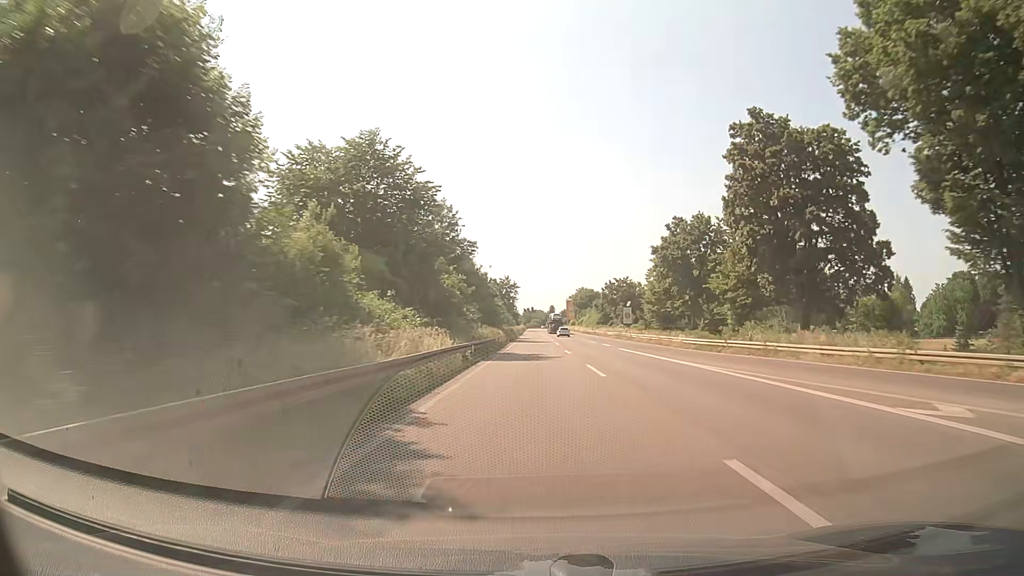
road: trunk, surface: asphalt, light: Day
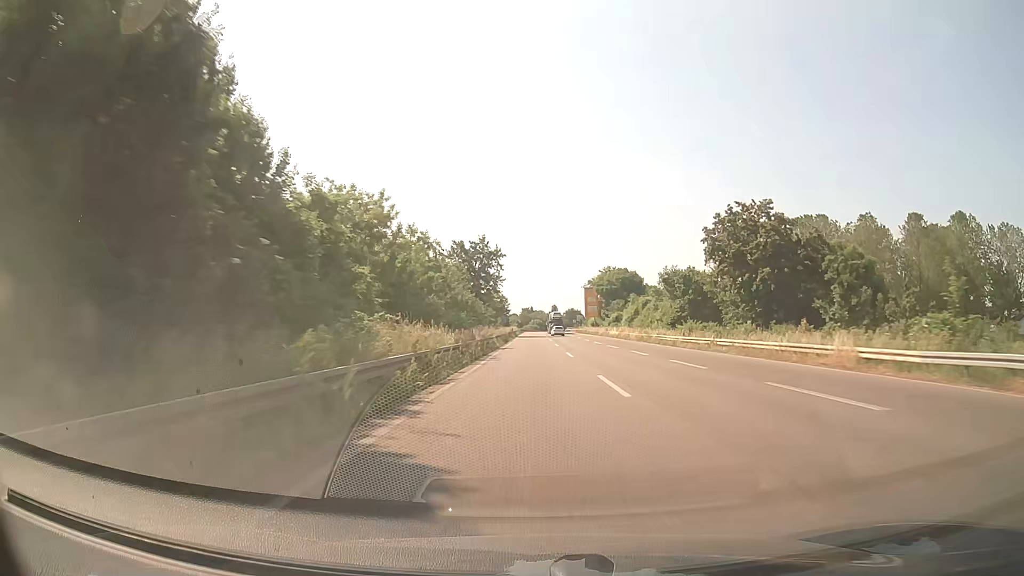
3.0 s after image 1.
(+0.3, +79.4) m; 0°
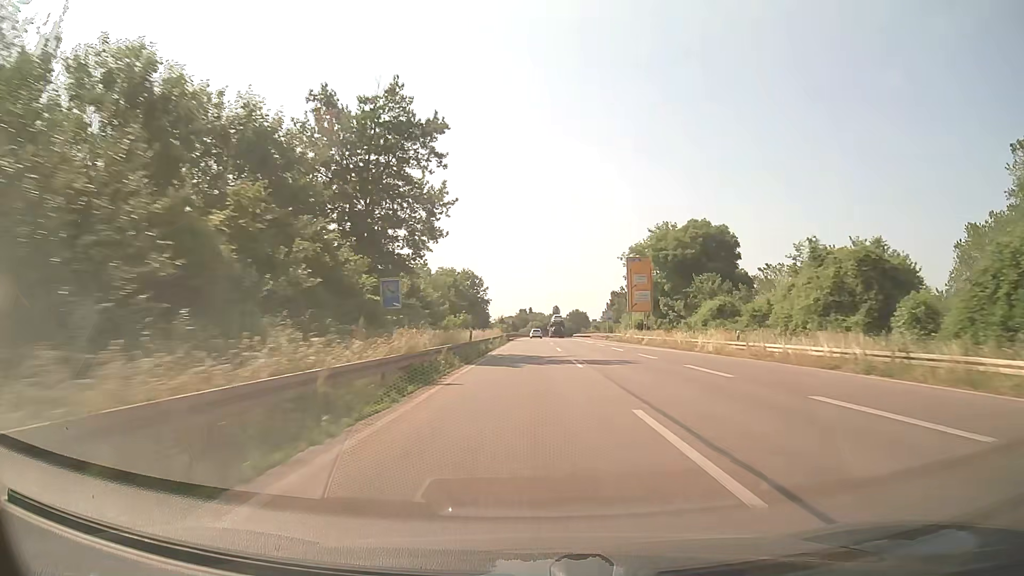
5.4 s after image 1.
(-0.2, +63.3) m; 0°
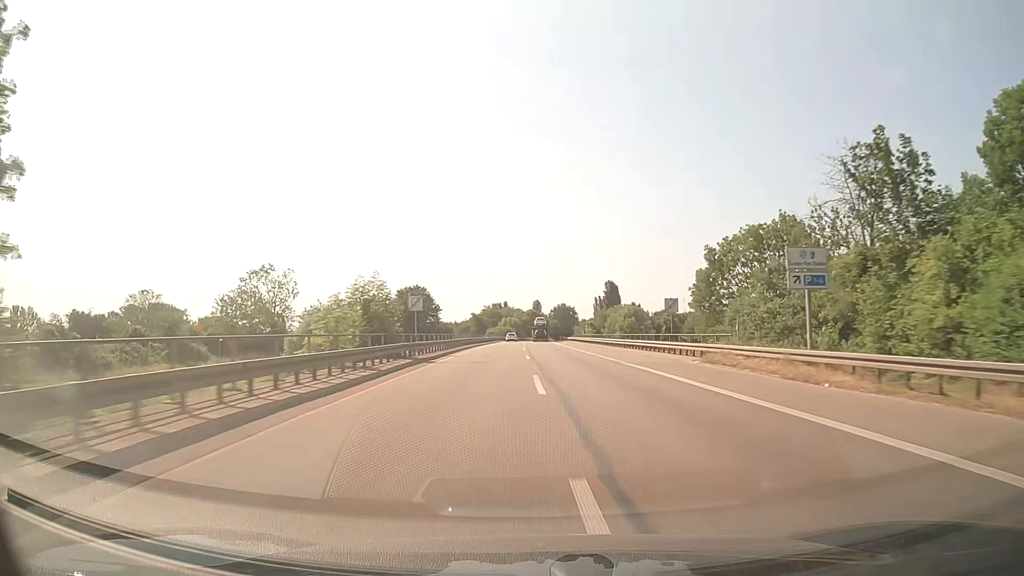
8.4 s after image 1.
(+1.3, +78.4) m; +2°
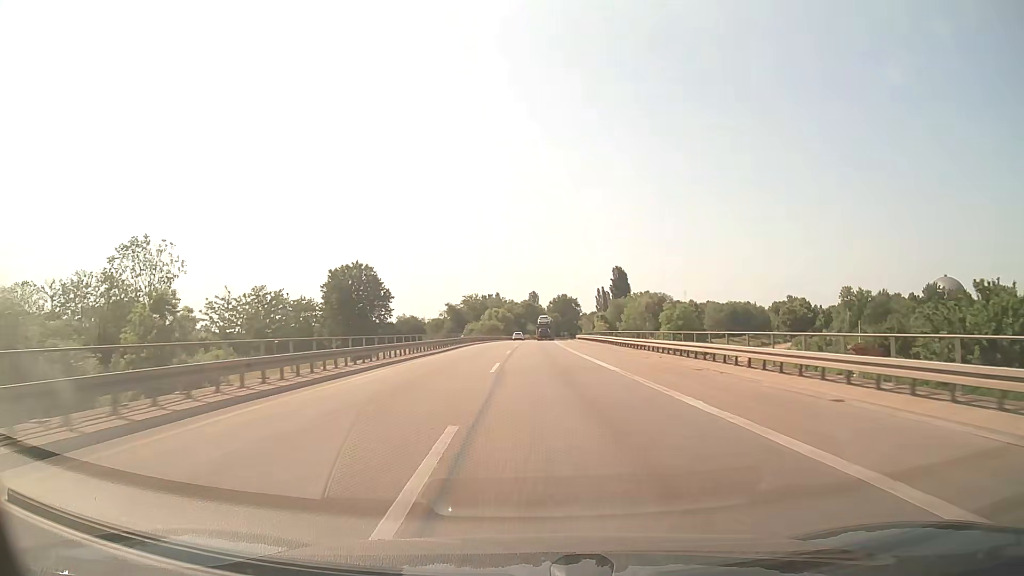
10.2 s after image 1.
(+0.2, +46.6) m; 0°
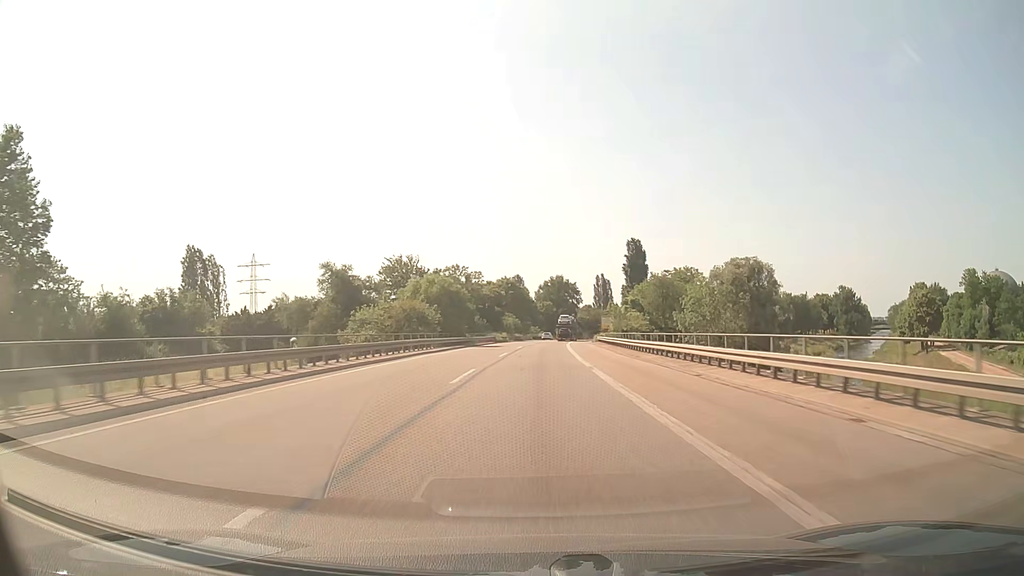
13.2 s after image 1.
(+0.5, +76.4) m; +1°
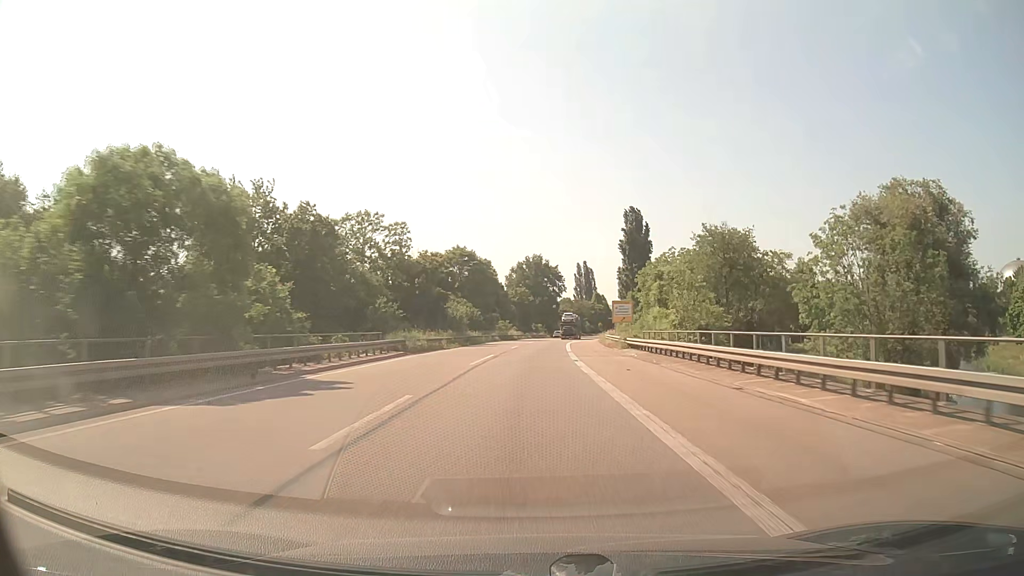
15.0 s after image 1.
(+0.8, +45.4) m; +2°
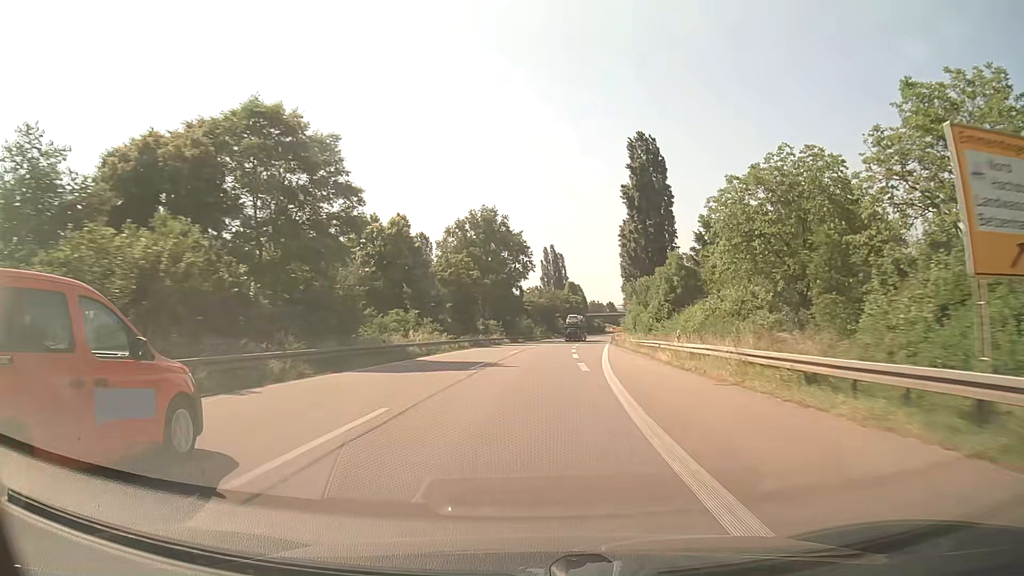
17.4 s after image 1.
(+1.7, +60.2) m; +3°
(0, +10) (0, +20) (0, +30) (+1, +40) (+1, +50) (+2, +60) (+3, +70) (+3, +80) (+4, +90) (+5, +100) m
